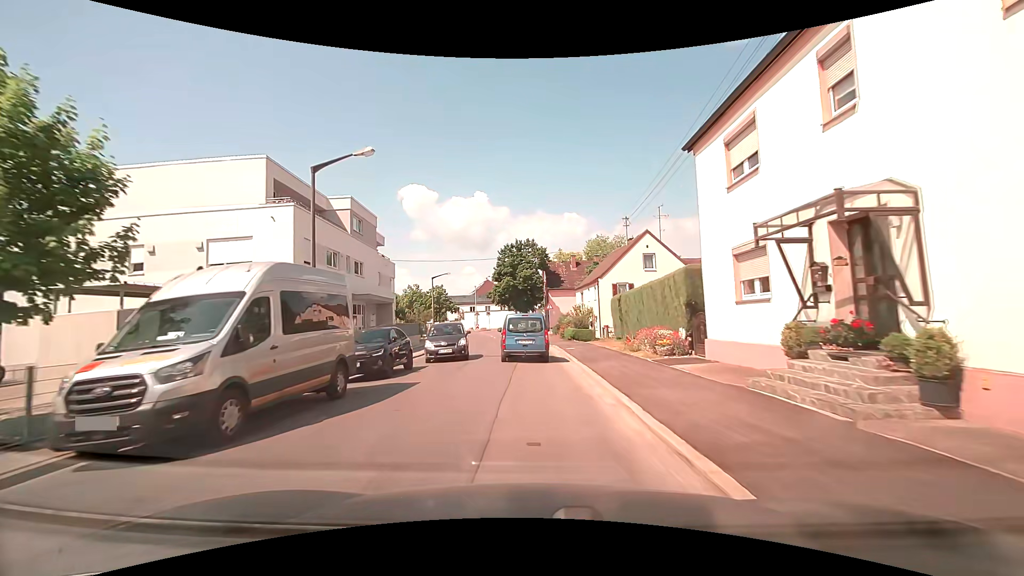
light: Day
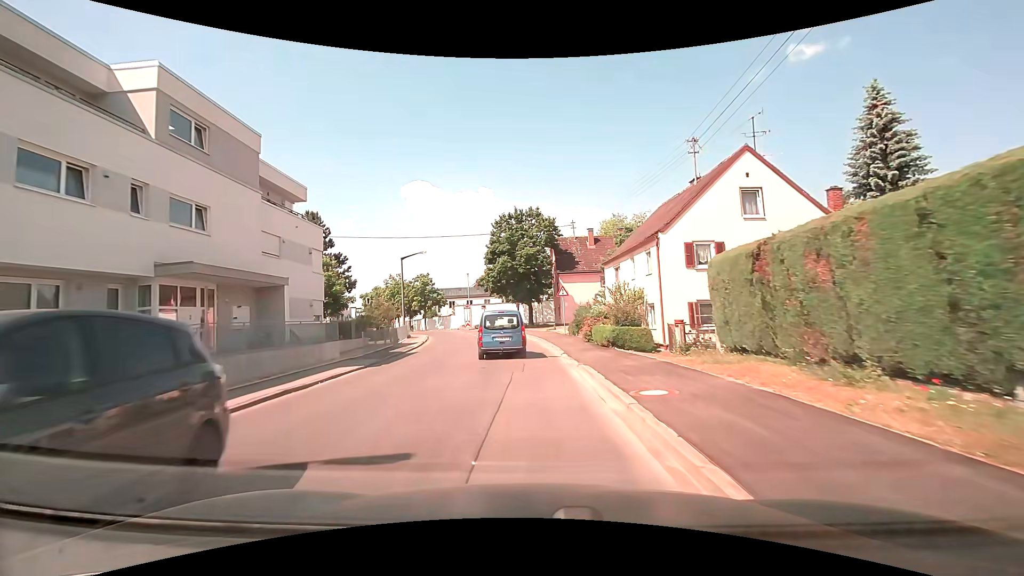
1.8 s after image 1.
(0.0, +17.2) m; 0°
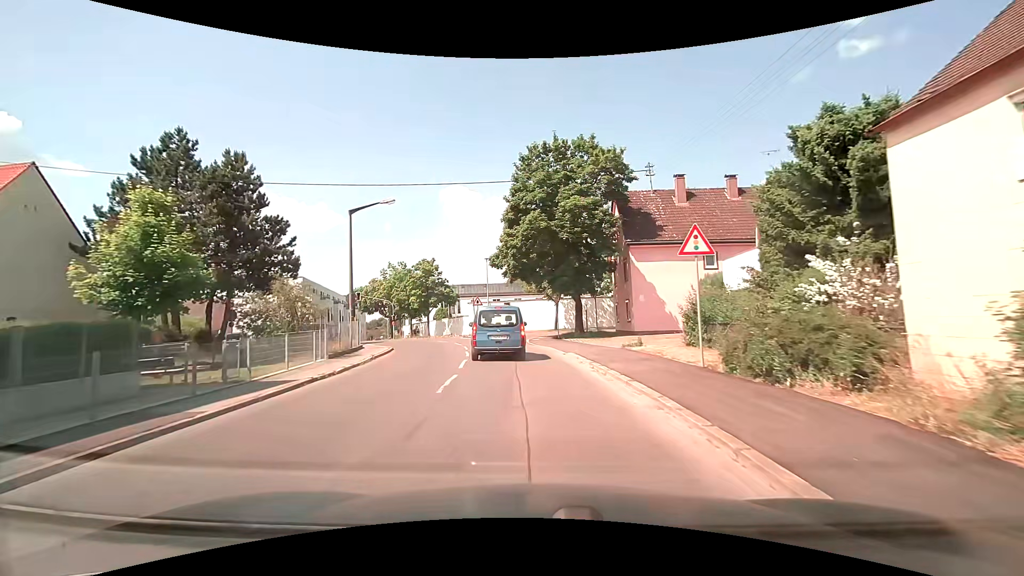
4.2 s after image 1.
(-1.0, +21.8) m; -4°
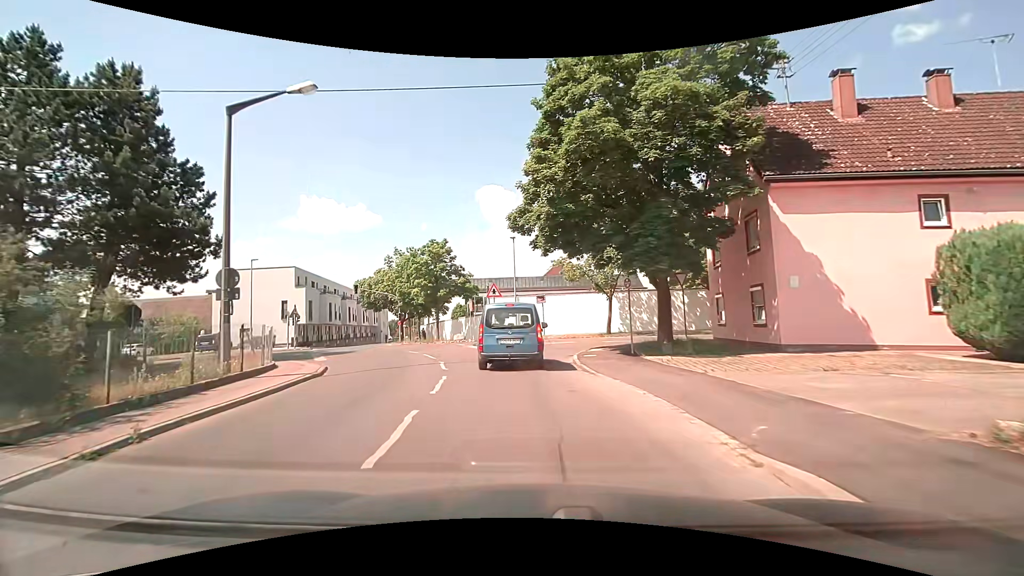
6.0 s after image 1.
(-0.5, +13.7) m; -4°
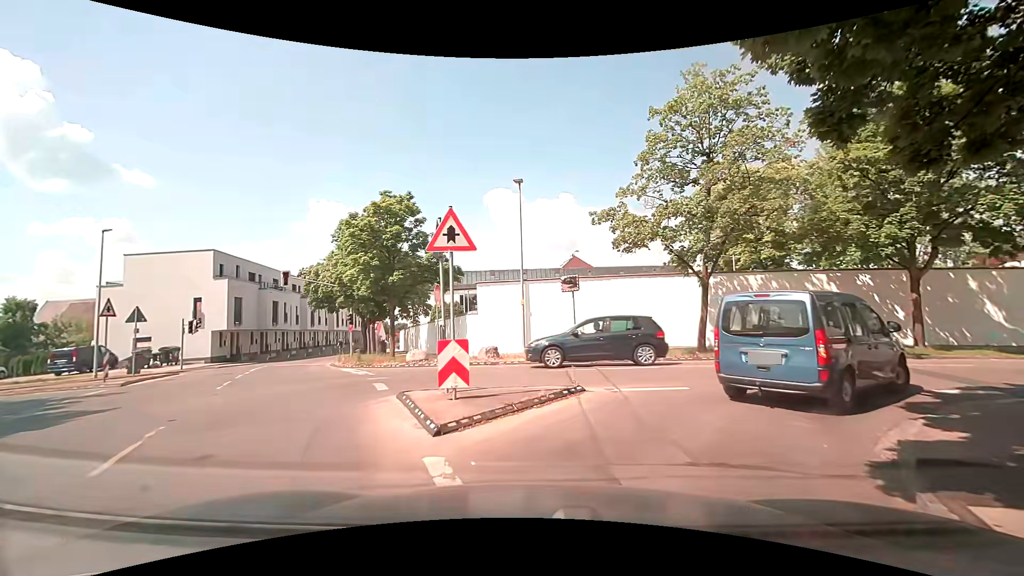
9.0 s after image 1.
(-0.9, +17.1) m; -3°
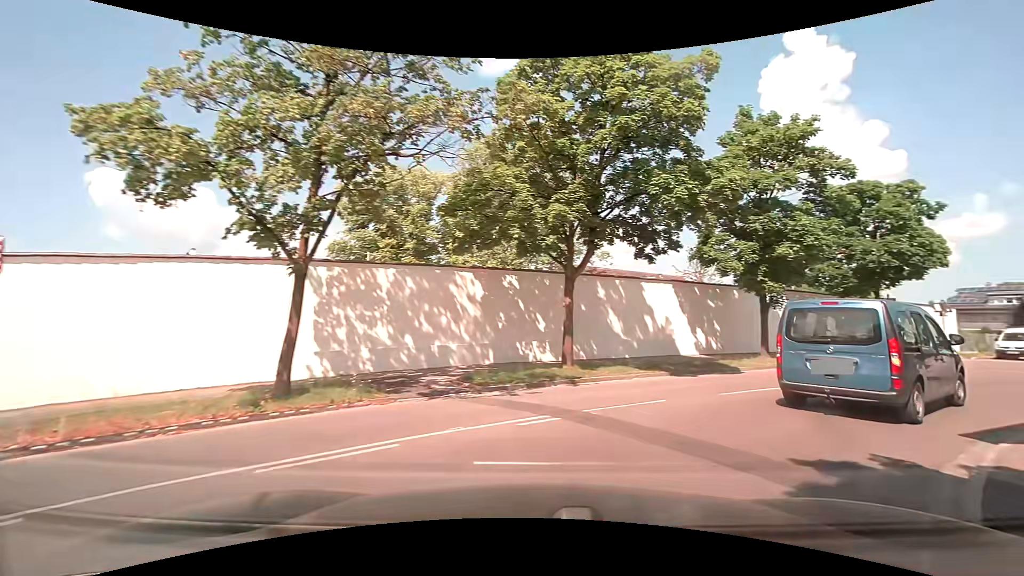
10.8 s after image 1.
(+2.7, +8.6) m; +40°
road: unclassified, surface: asphalt
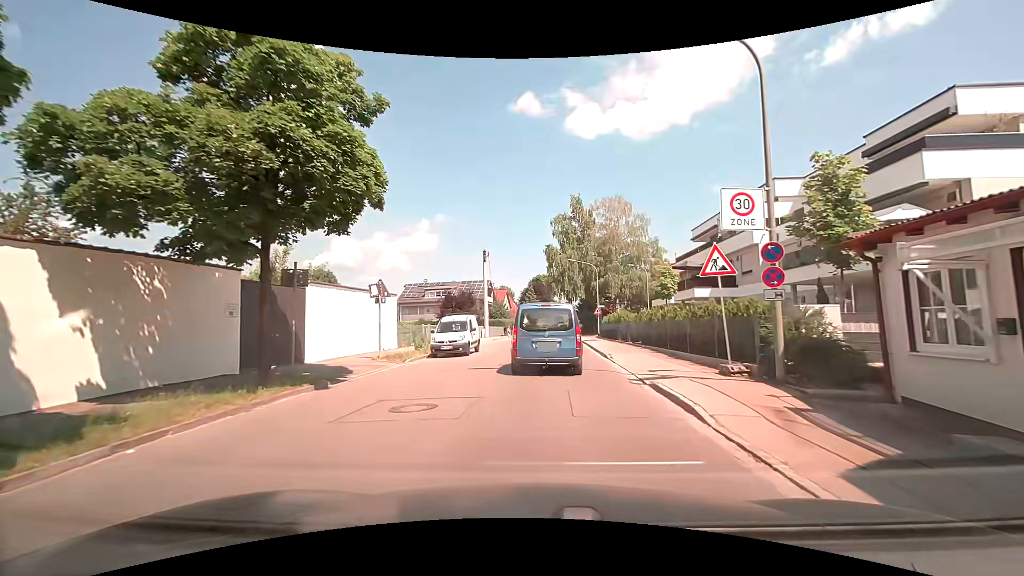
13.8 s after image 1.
(+9.5, +14.1) m; +53°
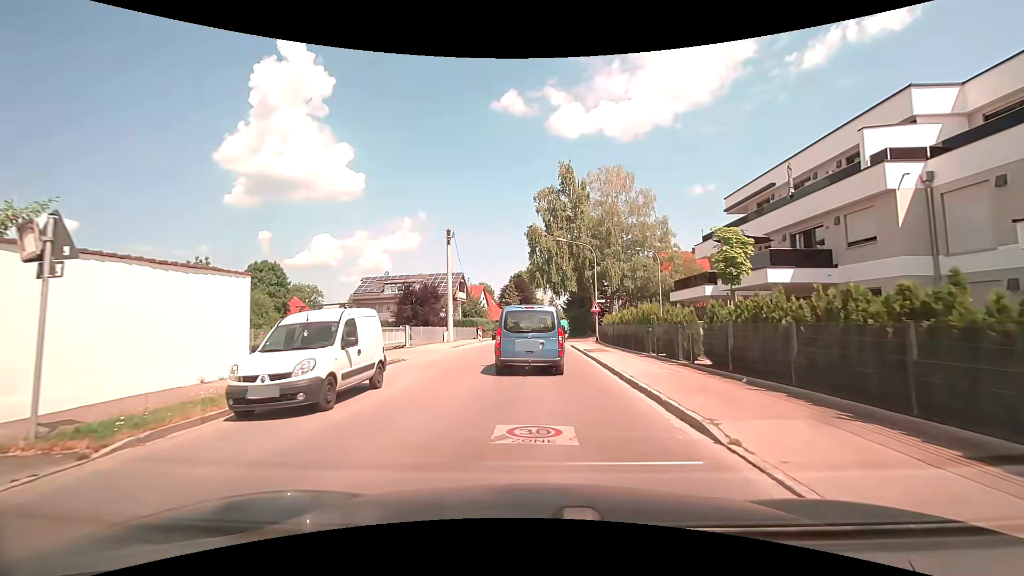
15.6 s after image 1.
(+0.2, +12.7) m; +1°
(0, +10) (0, +20) (0, +30) (+1, +40) (+1, +50) (+2, +60) (+2, +70) (+3, +80) (+3, +90) (+4, +100) m
